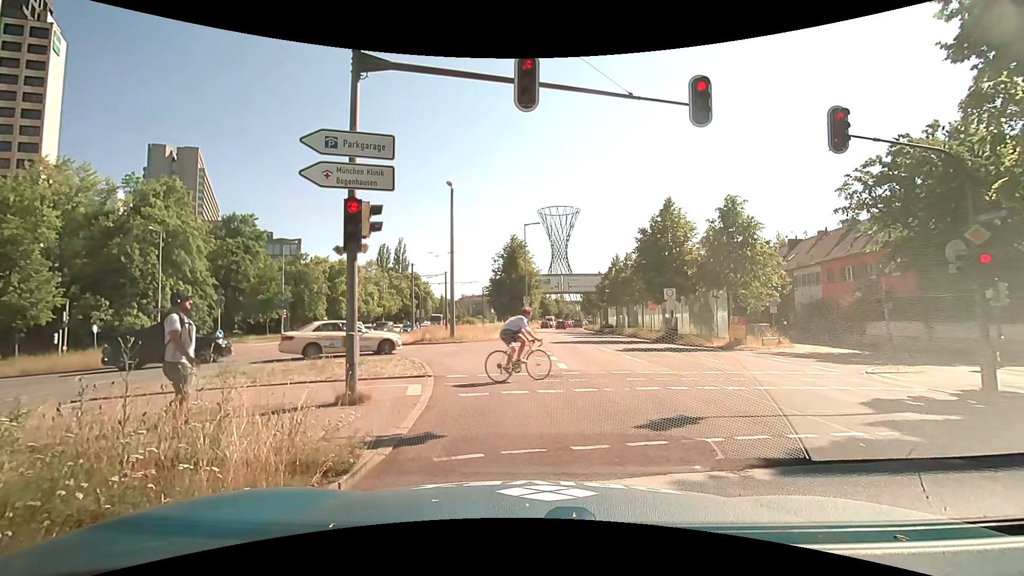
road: primary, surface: asphalt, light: Day
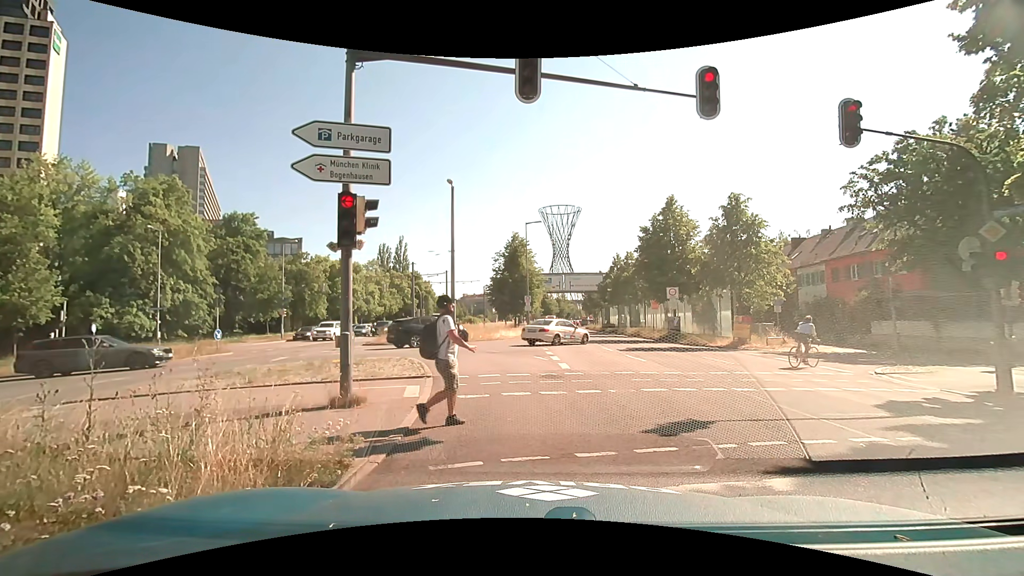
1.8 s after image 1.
(0.0, +0.4) m; 0°
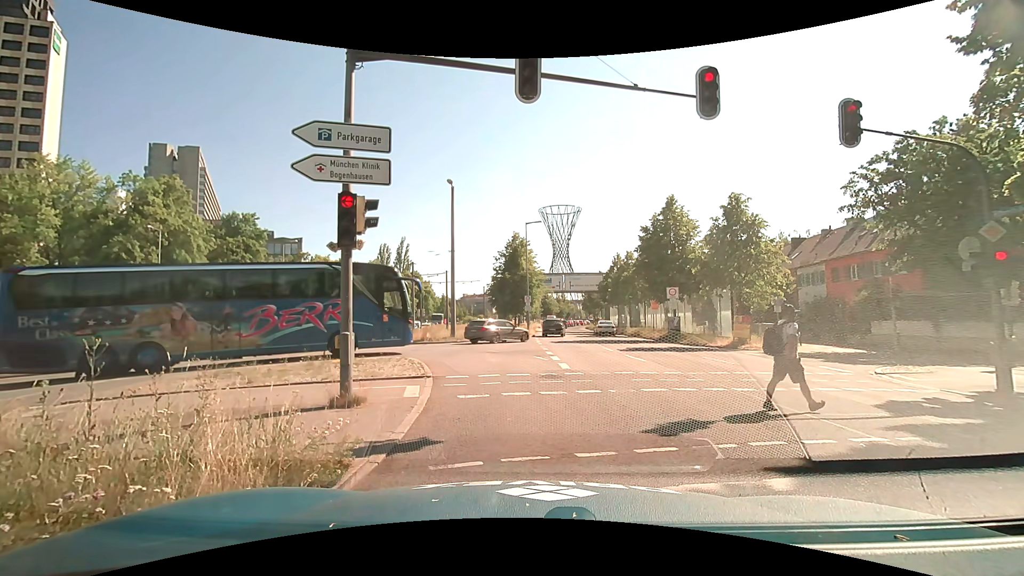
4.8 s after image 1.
(0.0, 0.0) m; 0°
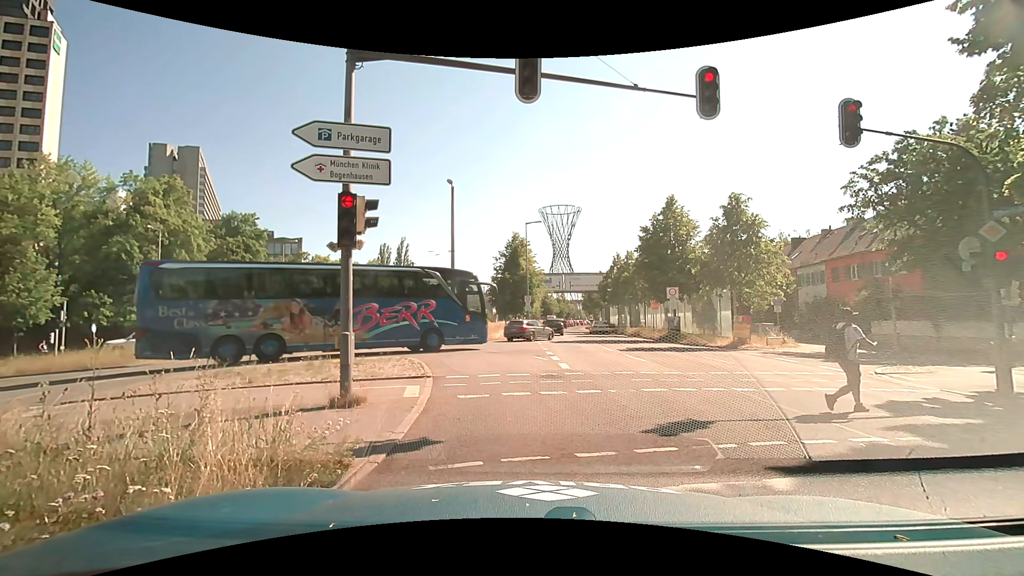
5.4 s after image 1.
(0.0, 0.0) m; 0°
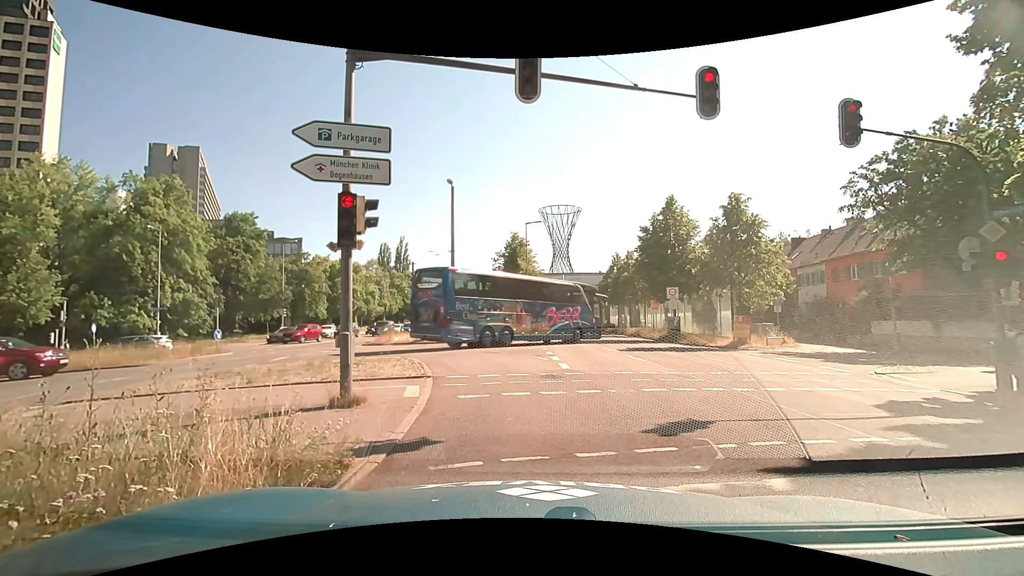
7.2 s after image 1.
(0.0, 0.0) m; 0°
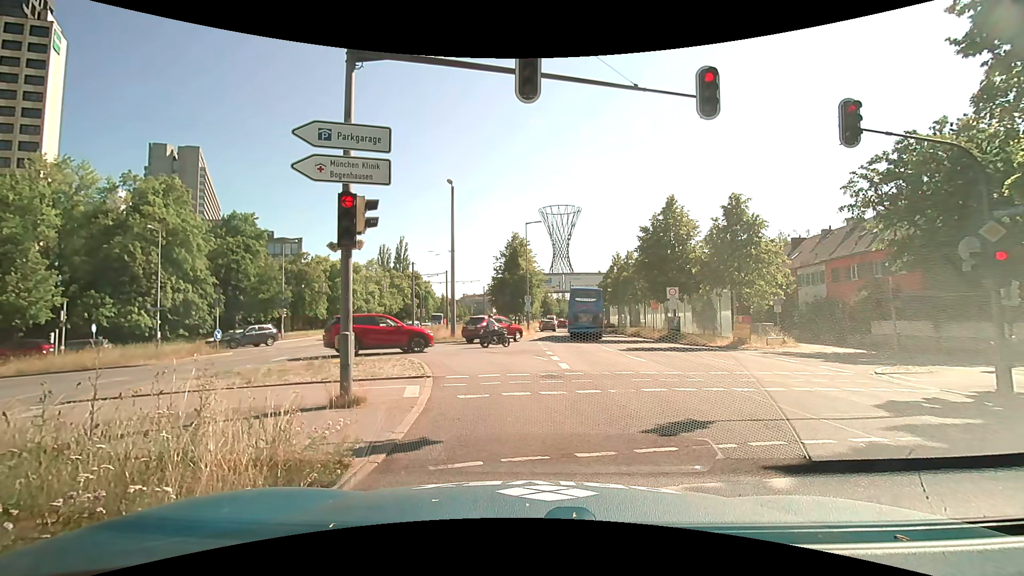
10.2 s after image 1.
(0.0, 0.0) m; 0°
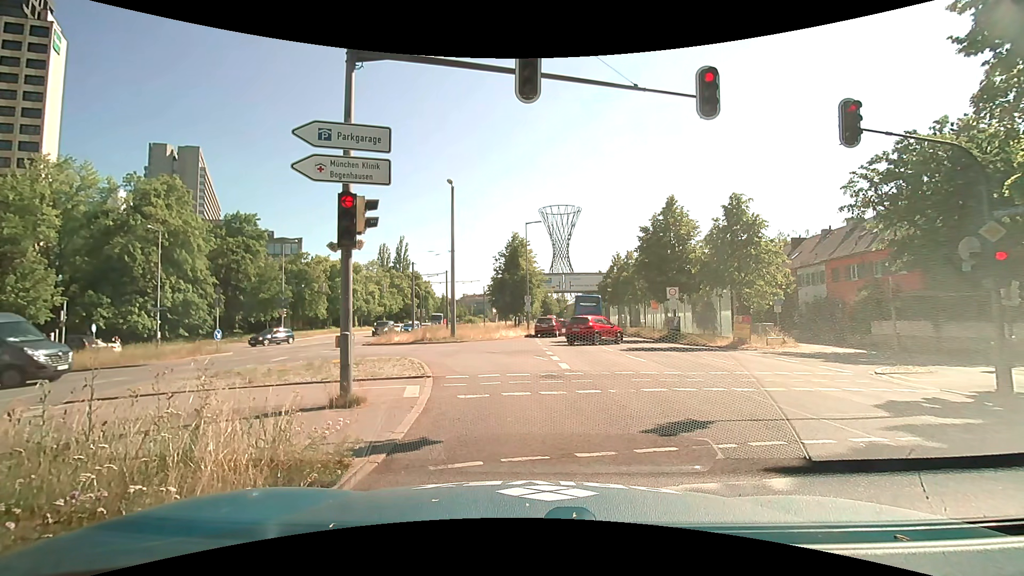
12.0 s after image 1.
(0.0, 0.0) m; 0°
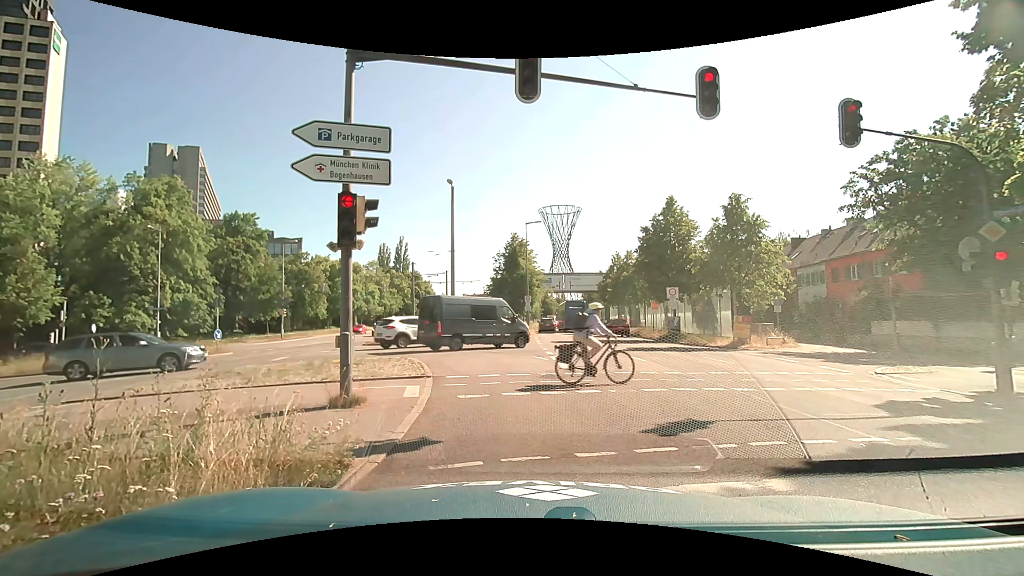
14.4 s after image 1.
(0.0, 0.0) m; 0°
(0, +10) (-3, +20) (-9, +27) (-18, +33) (-28, +34) (-37, +32) (-47, +30) (-57, +28) (-67, +27) (-77, +25) m
